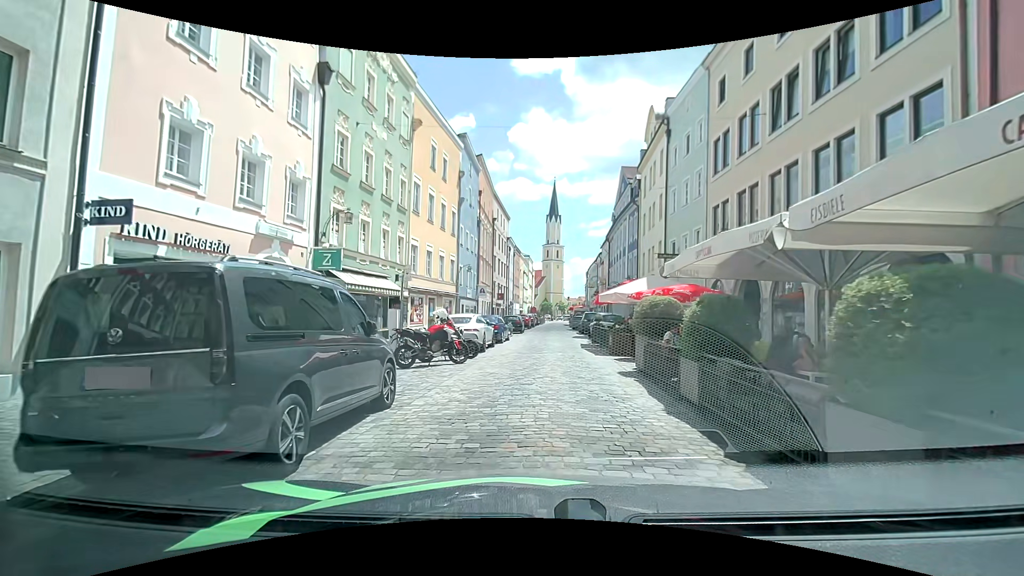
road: residential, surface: sett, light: Day
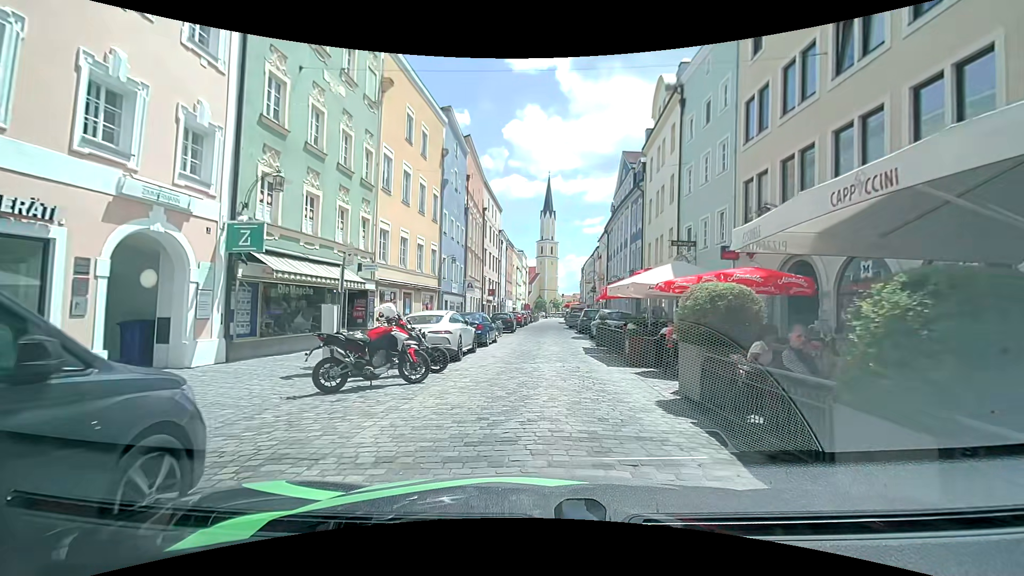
(0.0, +4.4) m; +1°
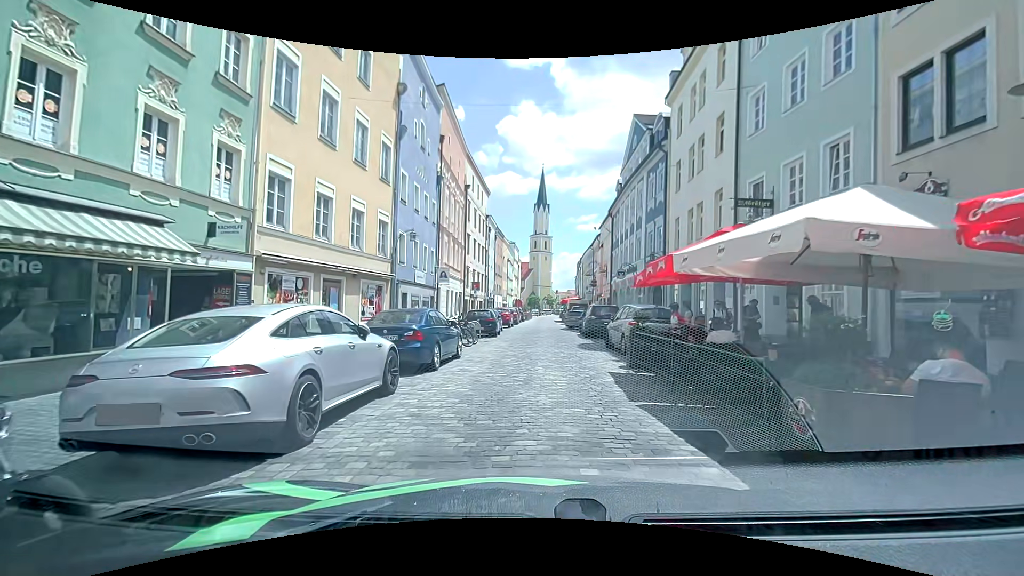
(-0.1, +9.0) m; -2°
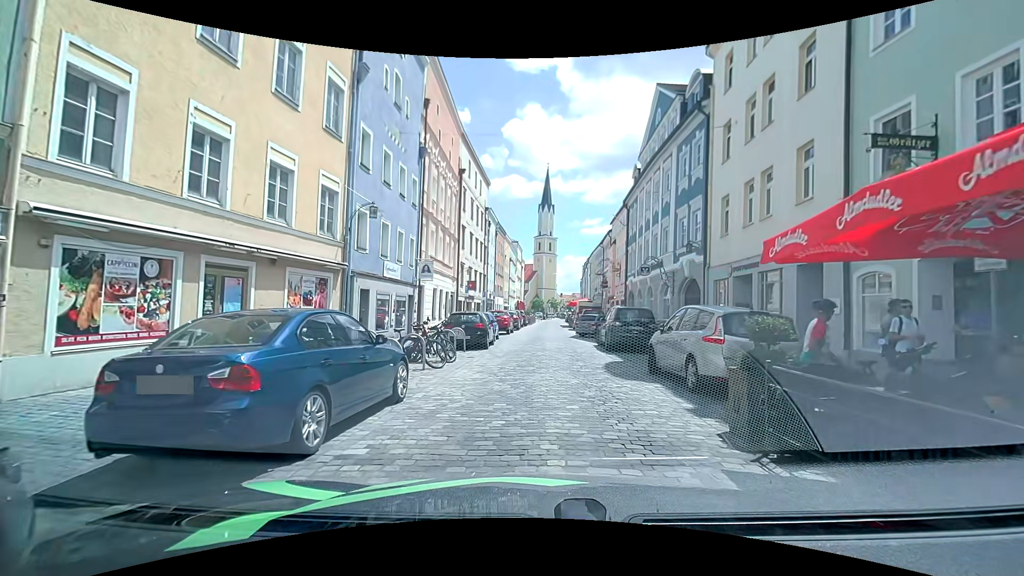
(+0.1, +6.4) m; -2°
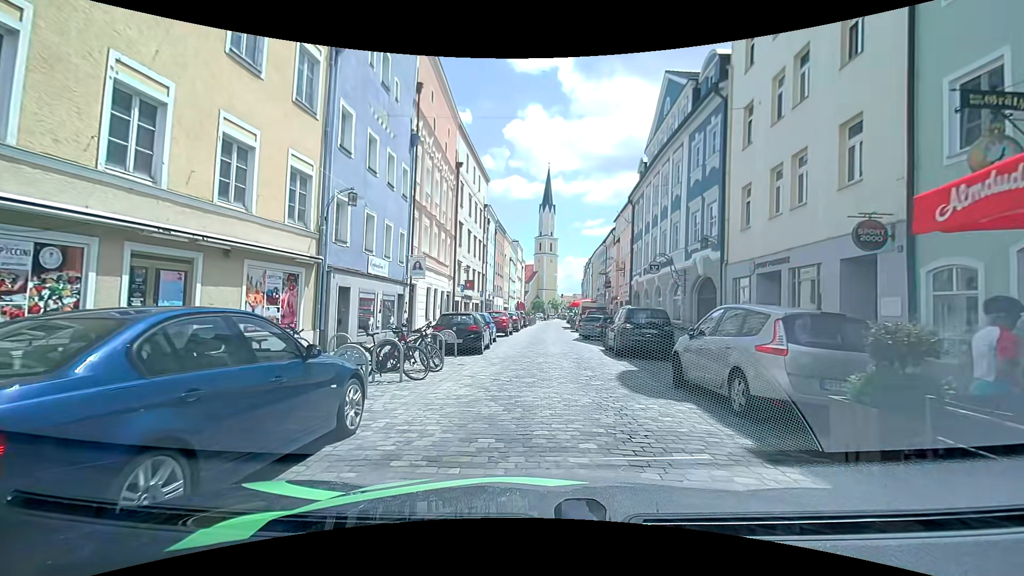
(0.0, +2.0) m; +1°
